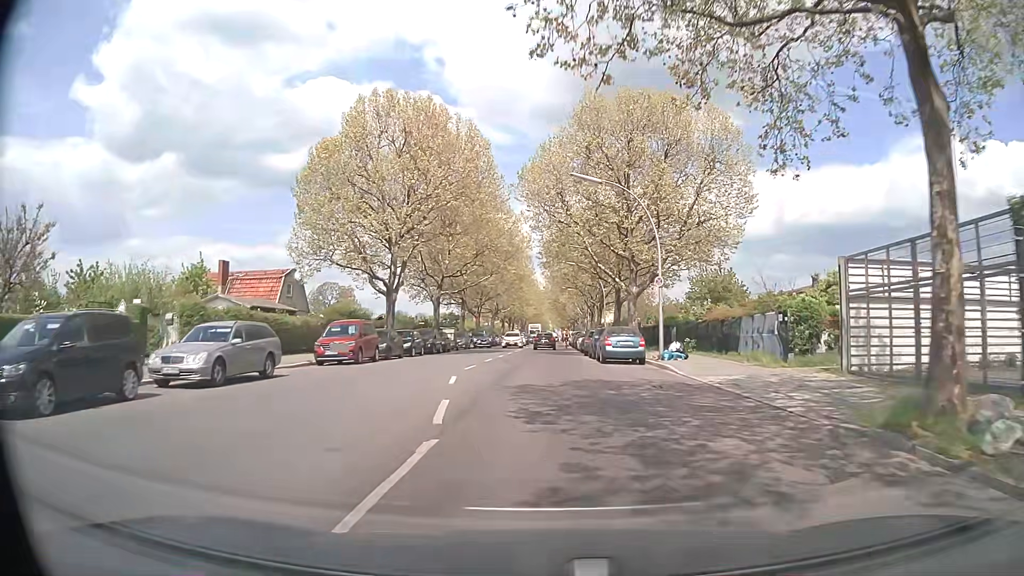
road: tertiary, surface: asphalt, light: Day
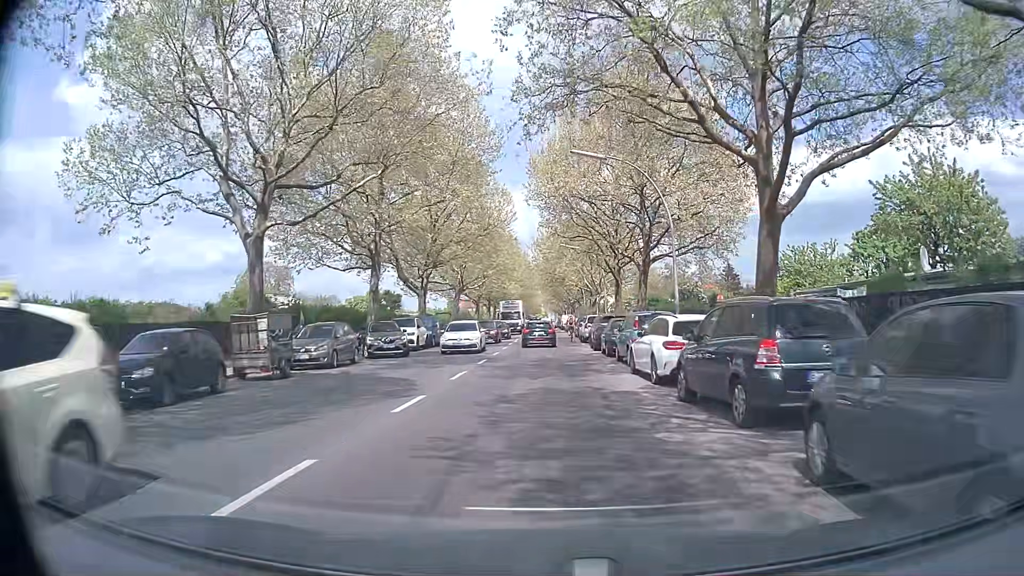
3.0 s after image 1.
(0.0, +35.1) m; 0°
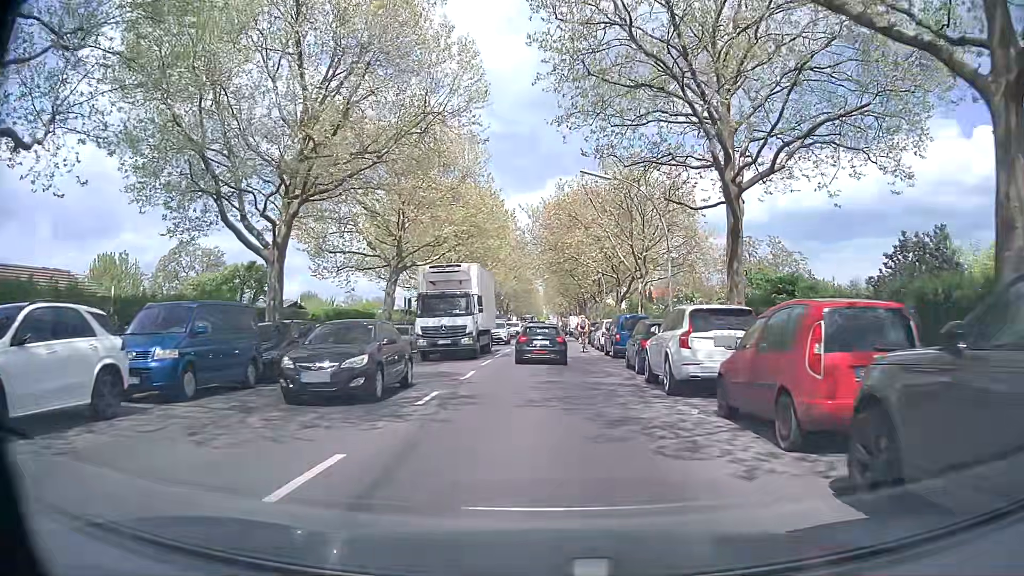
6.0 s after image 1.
(+0.2, +29.1) m; 0°
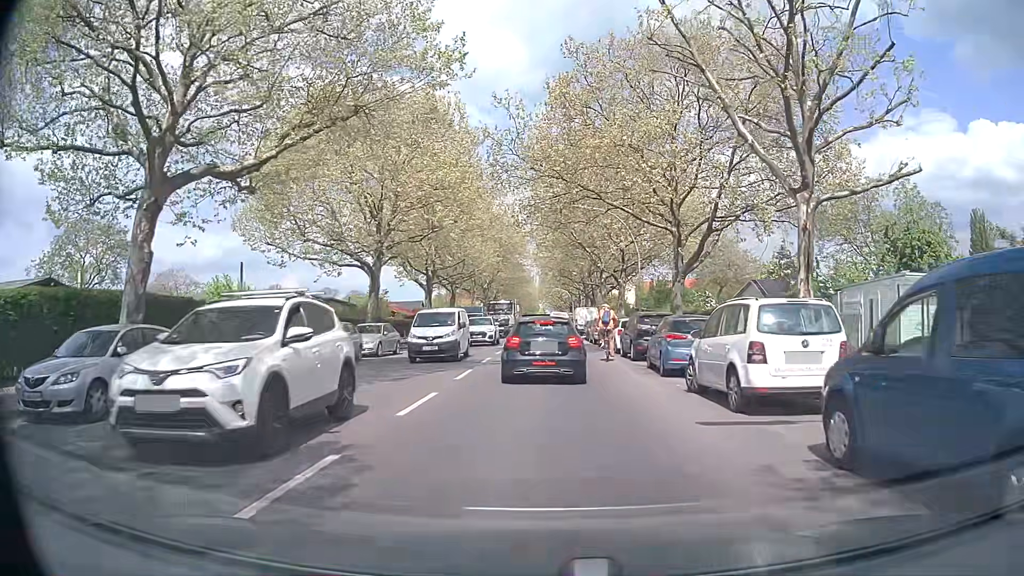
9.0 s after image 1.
(+0.1, +24.6) m; +1°
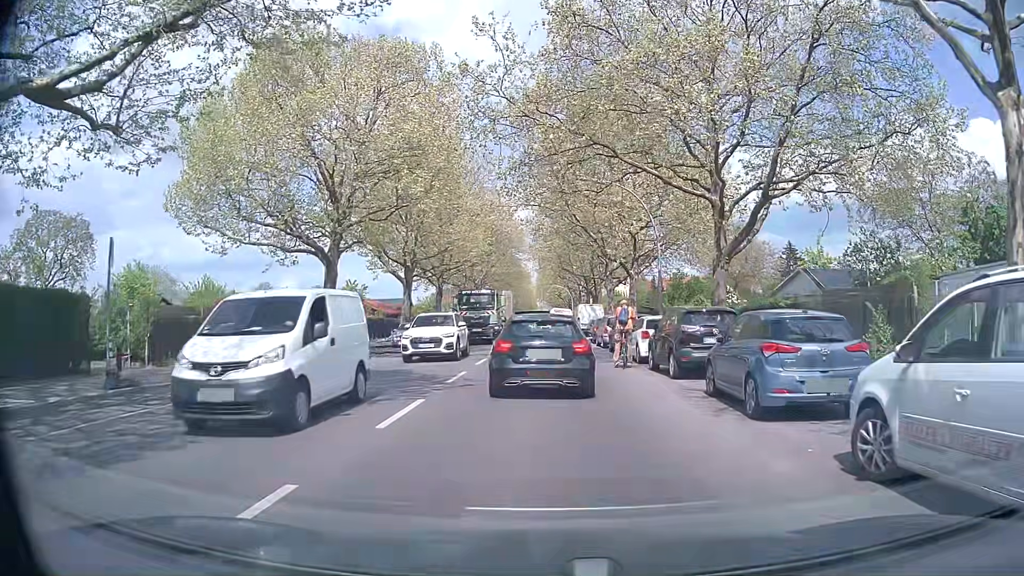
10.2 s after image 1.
(0.0, +7.0) m; 0°
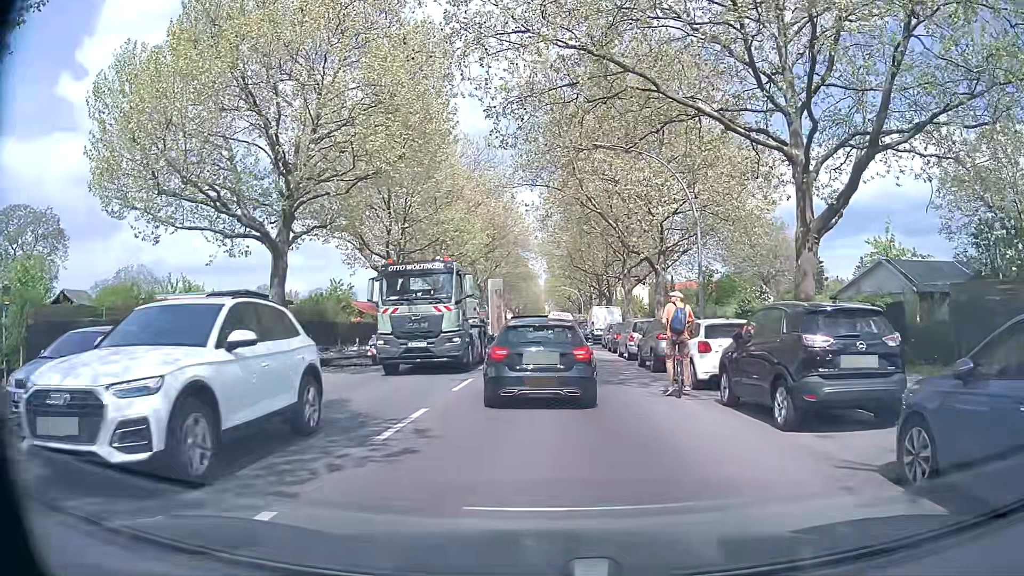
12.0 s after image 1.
(0.0, +6.4) m; -3°
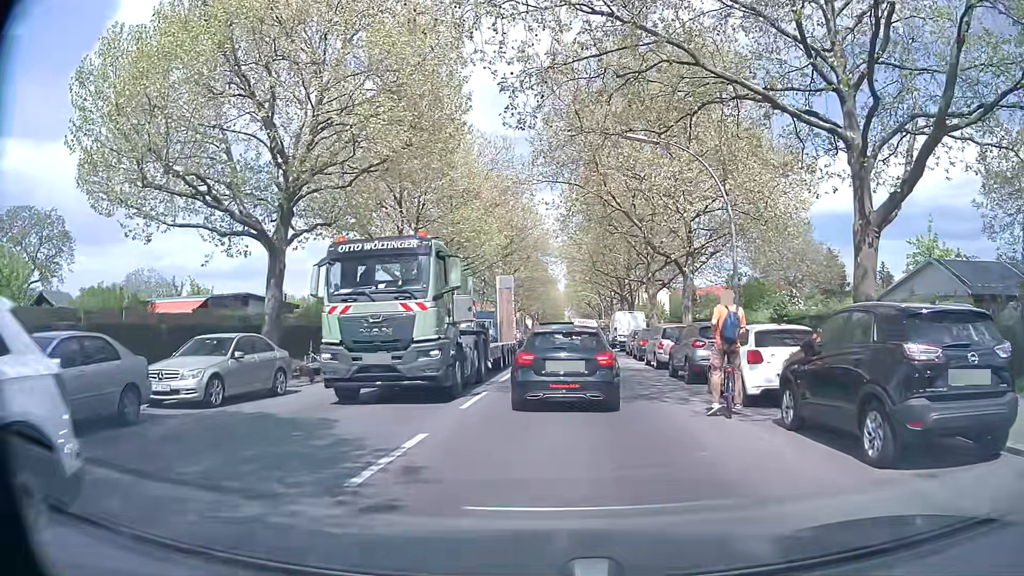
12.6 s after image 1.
(0.0, +2.1) m; 0°
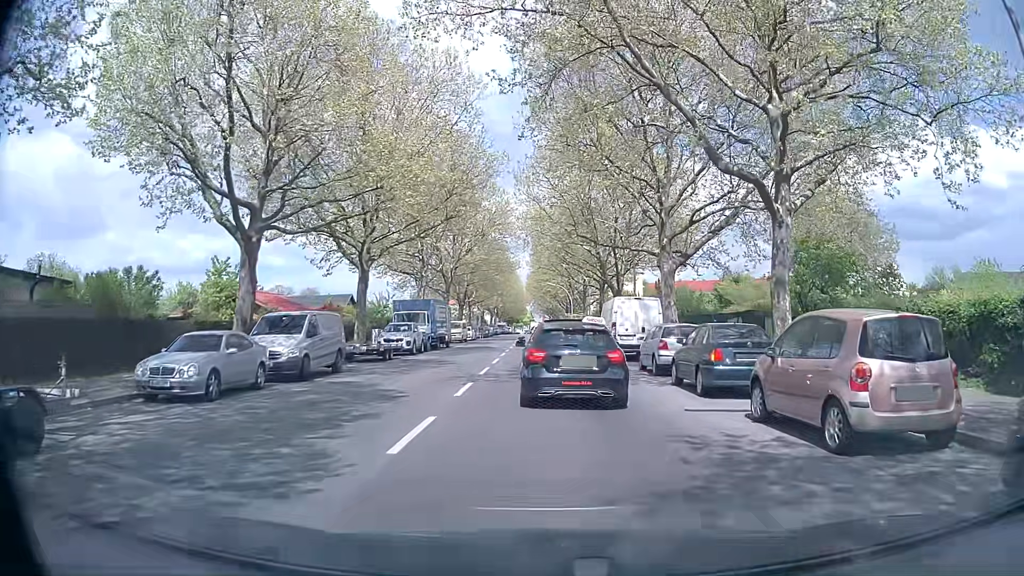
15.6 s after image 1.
(+0.4, +16.8) m; +4°
(0, +10) (0, +20) (0, +30) (0, +40) (0, +50) (-1, +60) (-1, +70) (-1, +80) (-1, +90) (-1, +100) m
